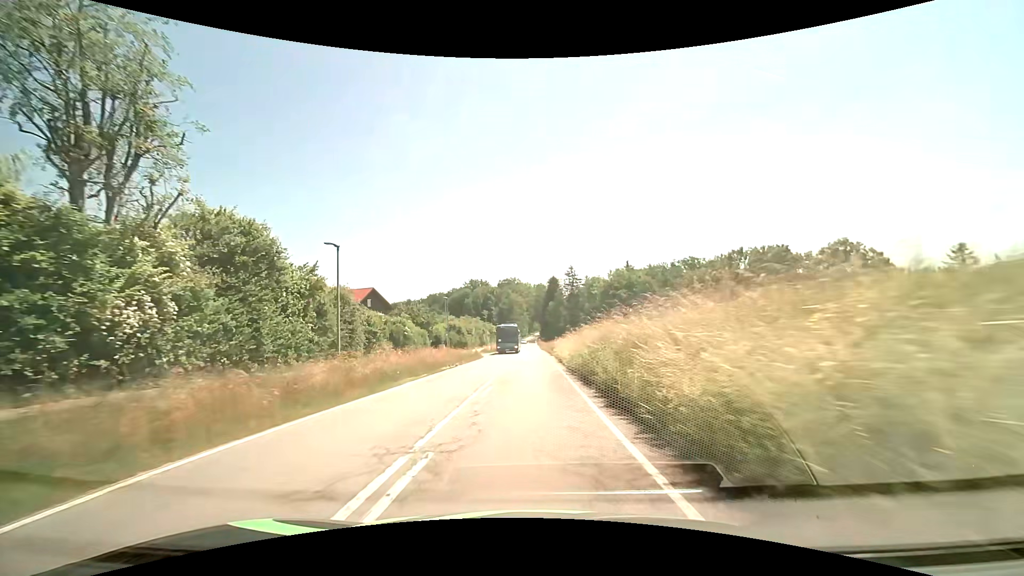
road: tertiary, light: Day
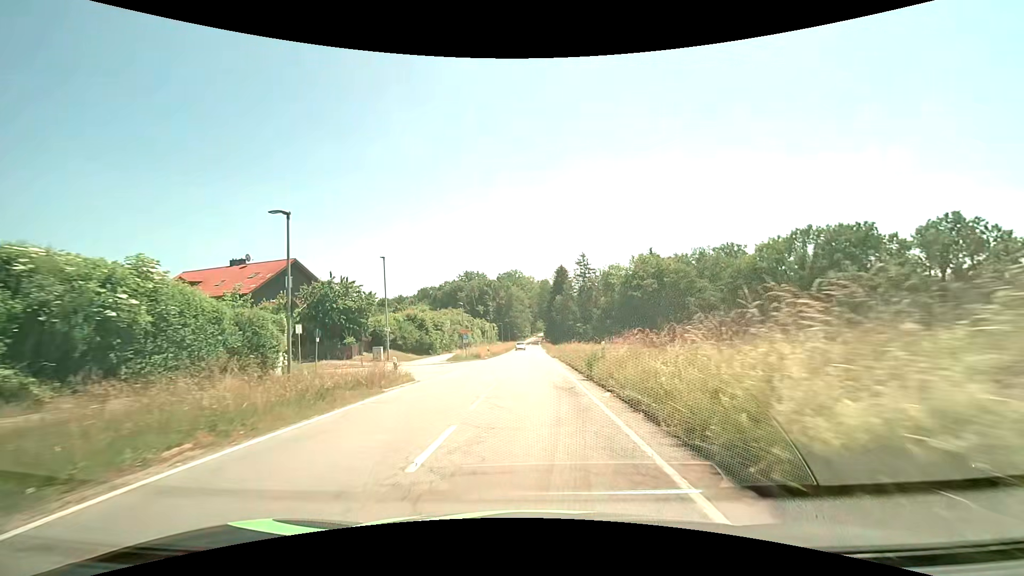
(-0.2, +29.4) m; -1°
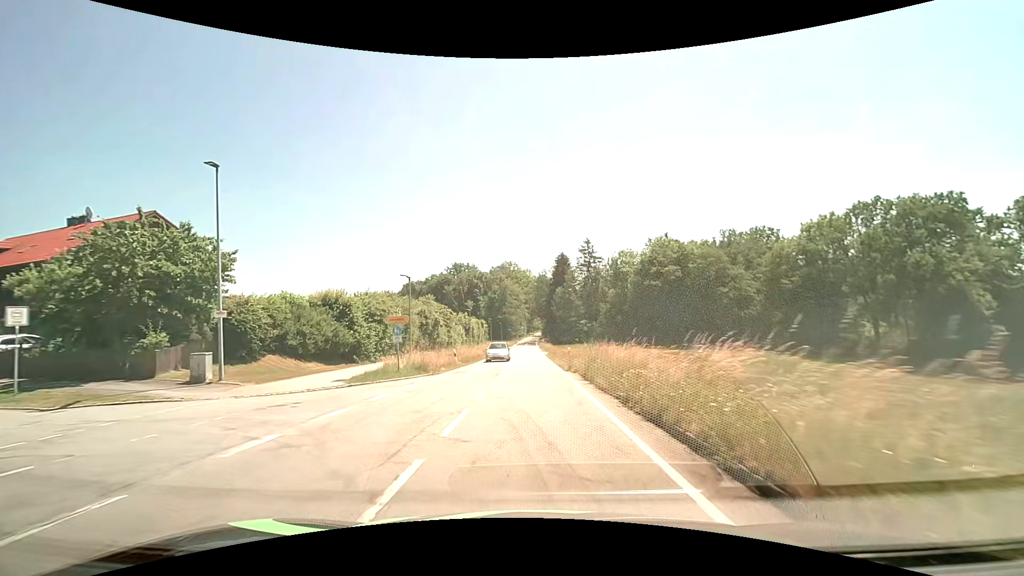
(+0.1, +20.5) m; 0°
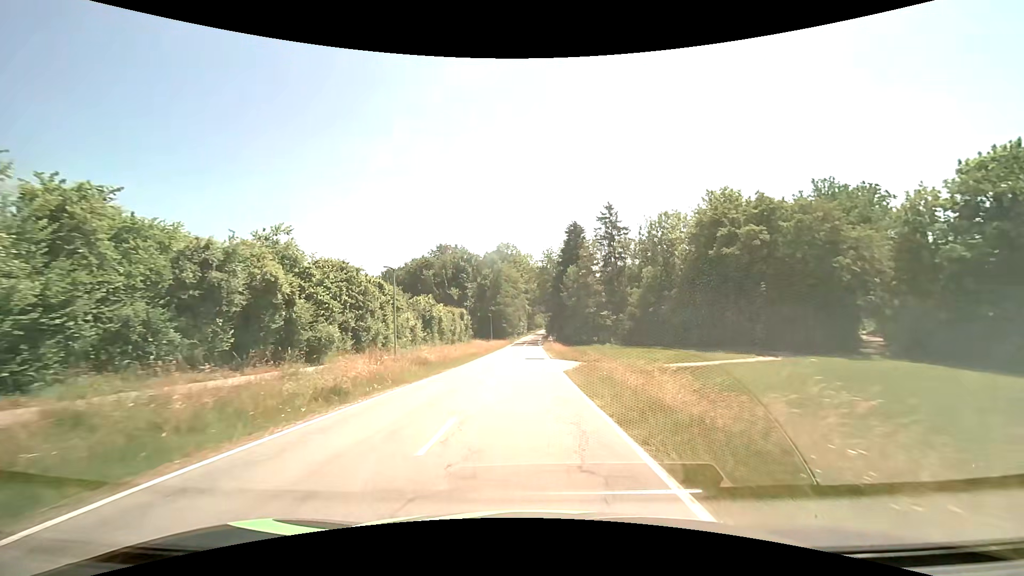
(+0.1, +33.2) m; 0°
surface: asphalt
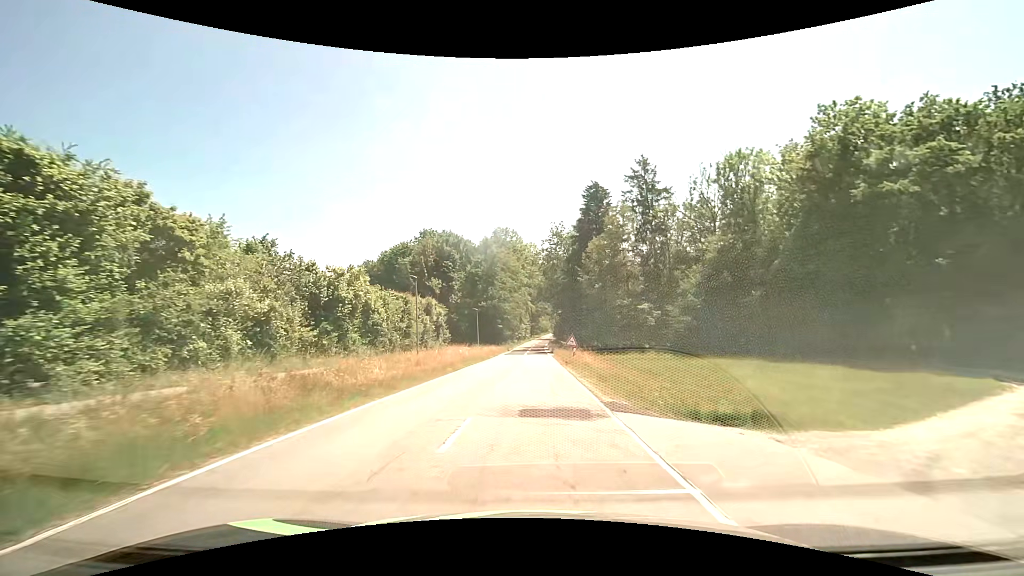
(-0.2, +27.0) m; -1°
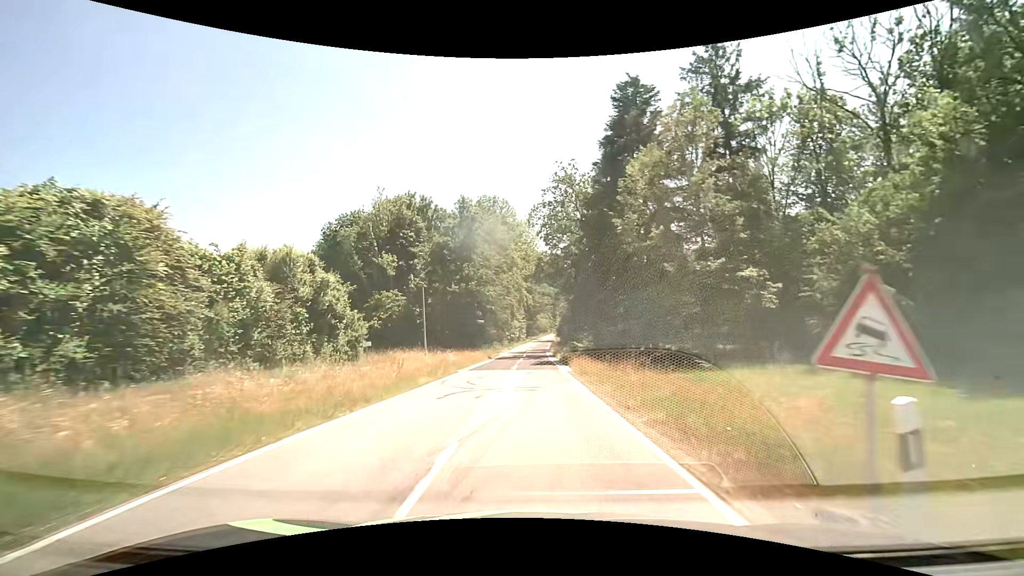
(+0.2, +28.5) m; 0°
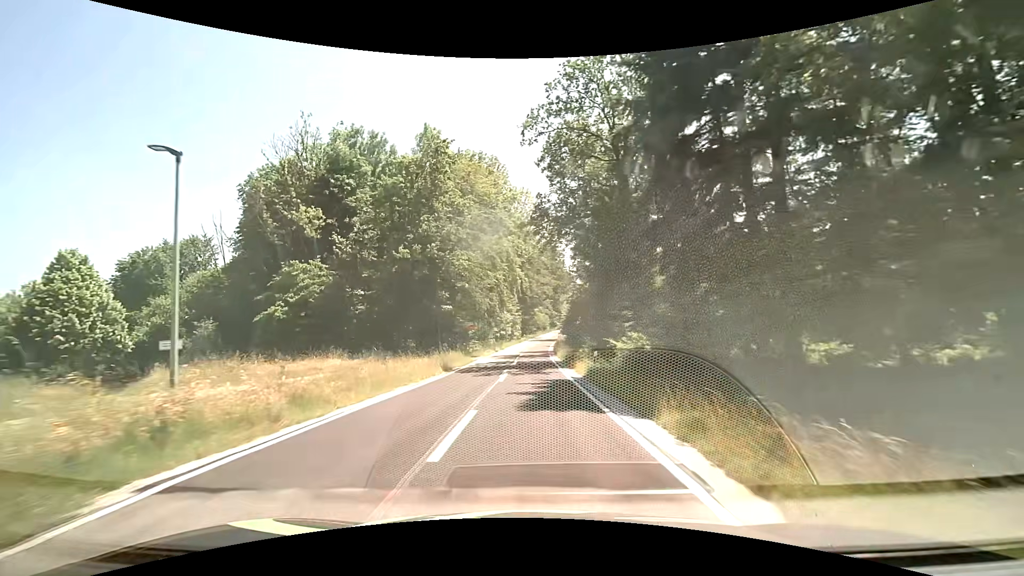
(+0.1, +22.0) m; 0°
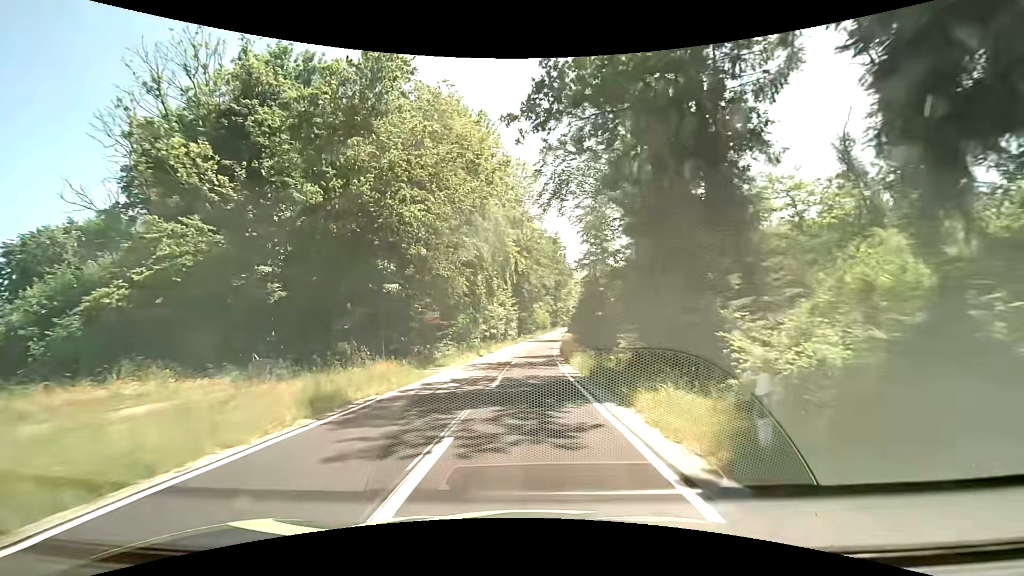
(0.0, +14.5) m; 0°
(0, +10) (0, +20) (0, +30) (0, +40) (+1, +50) (+1, +60) (+3, +70) (+4, +80) (+5, +90) (+6, +100) m
